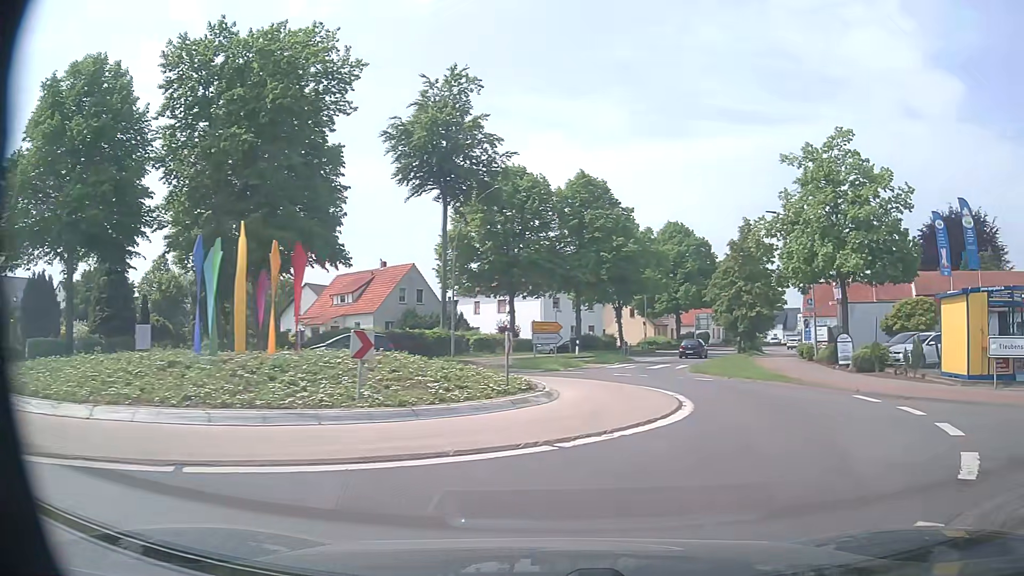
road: primary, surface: asphalt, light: Day
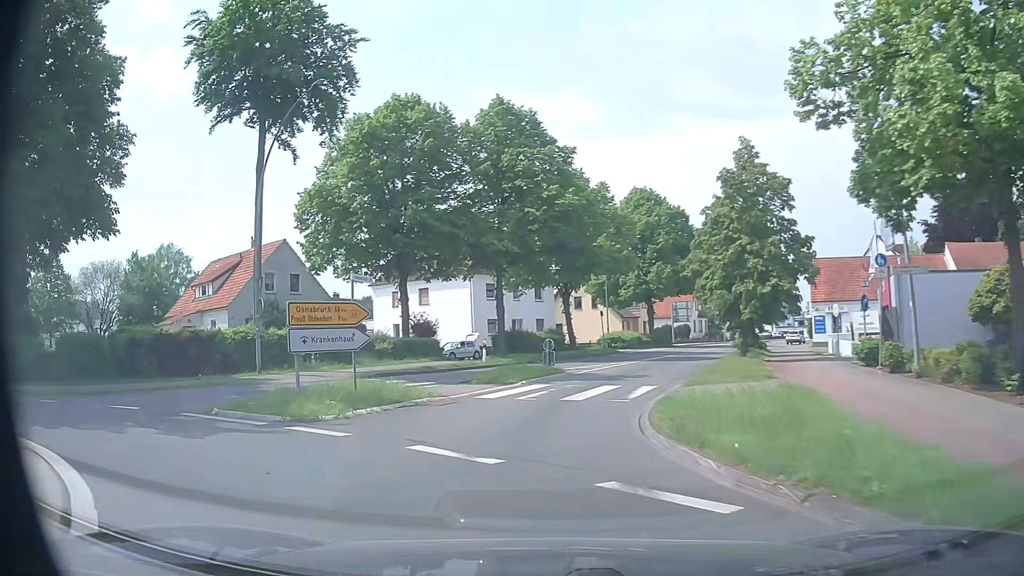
(+3.9, +17.6) m; +2°
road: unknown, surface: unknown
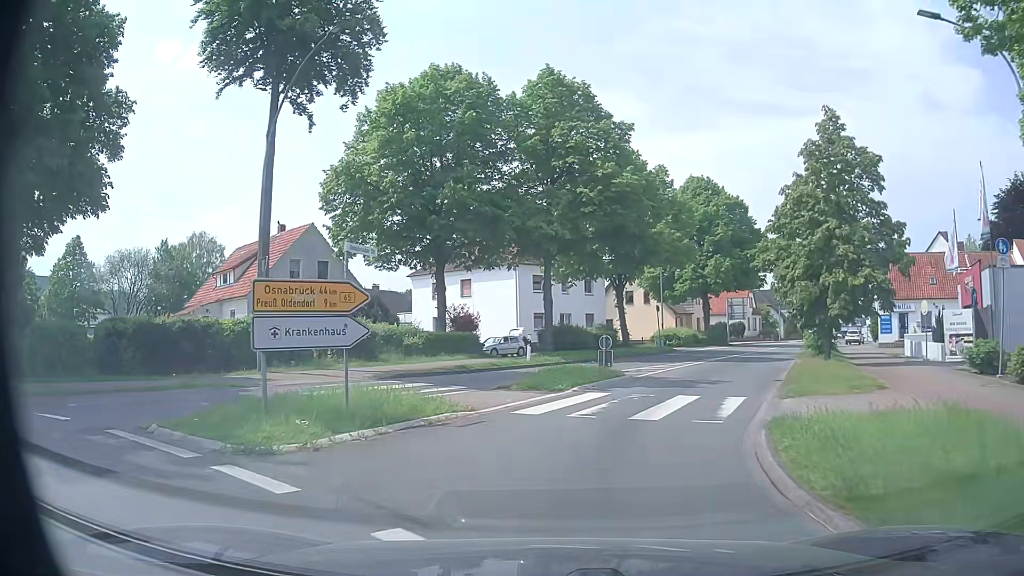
(-0.2, +4.0) m; -4°
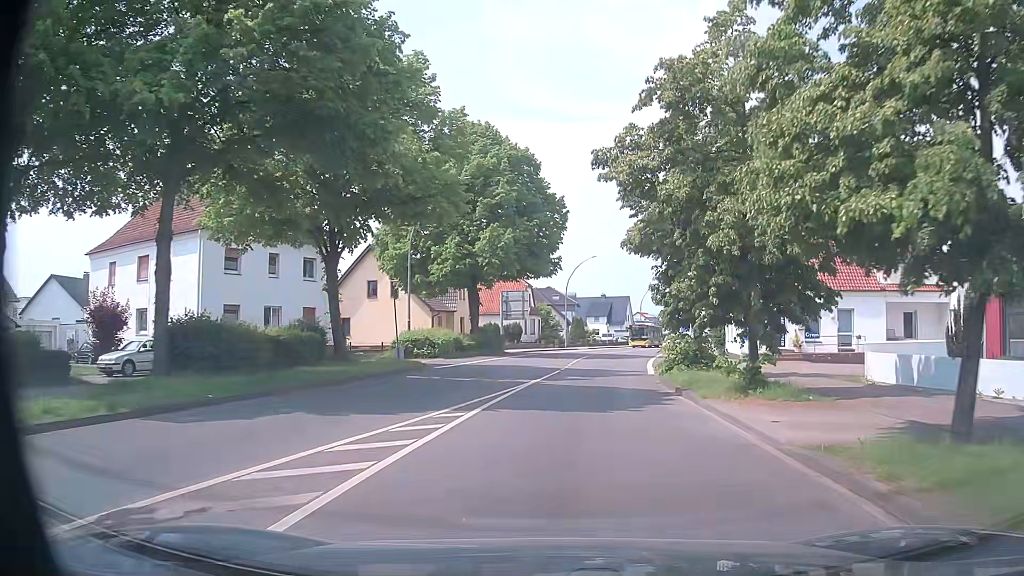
(+3.3, +18.8) m; +20°
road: primary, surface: asphalt
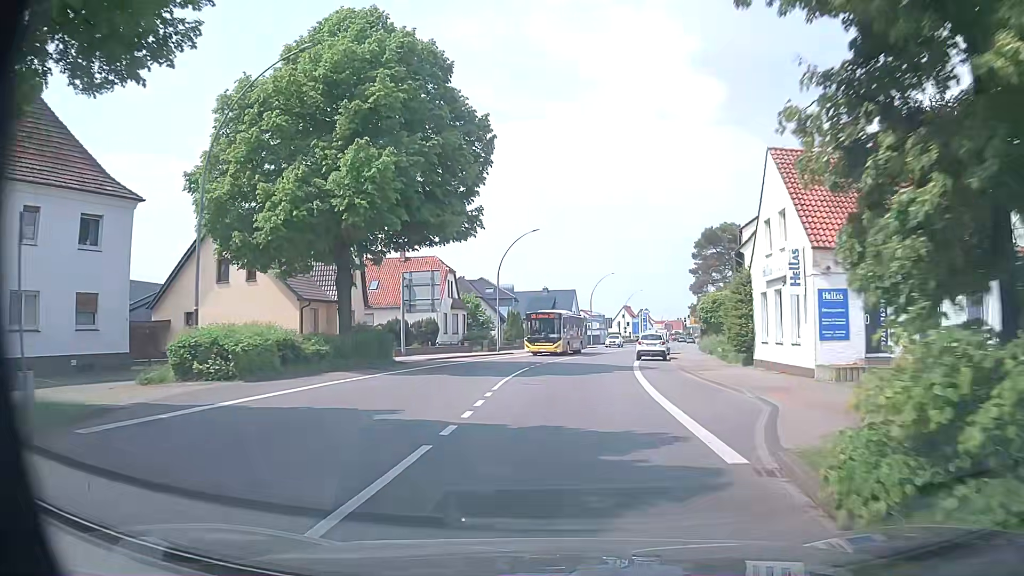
(+1.0, +18.3) m; +5°
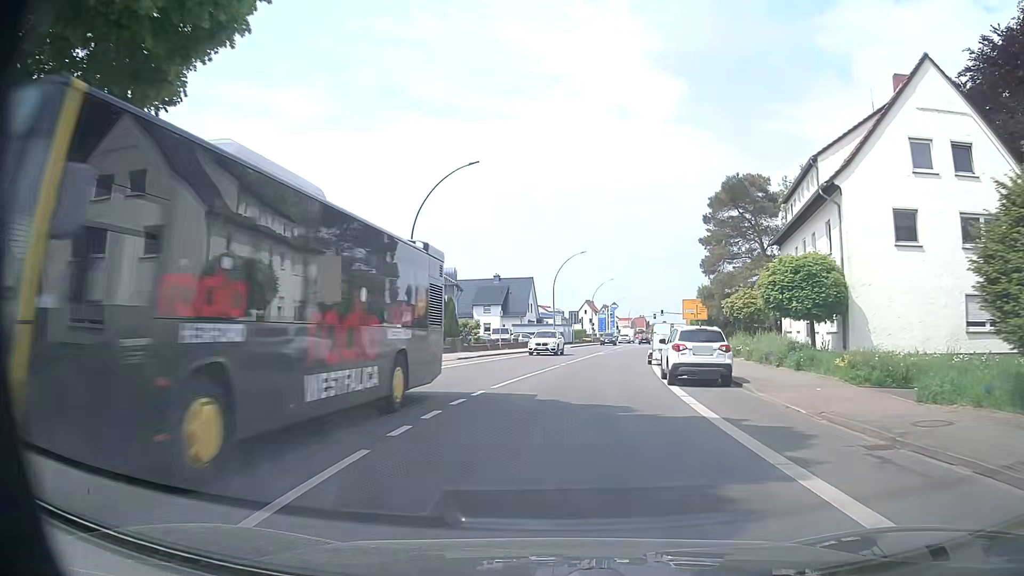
(+0.7, +21.1) m; +4°
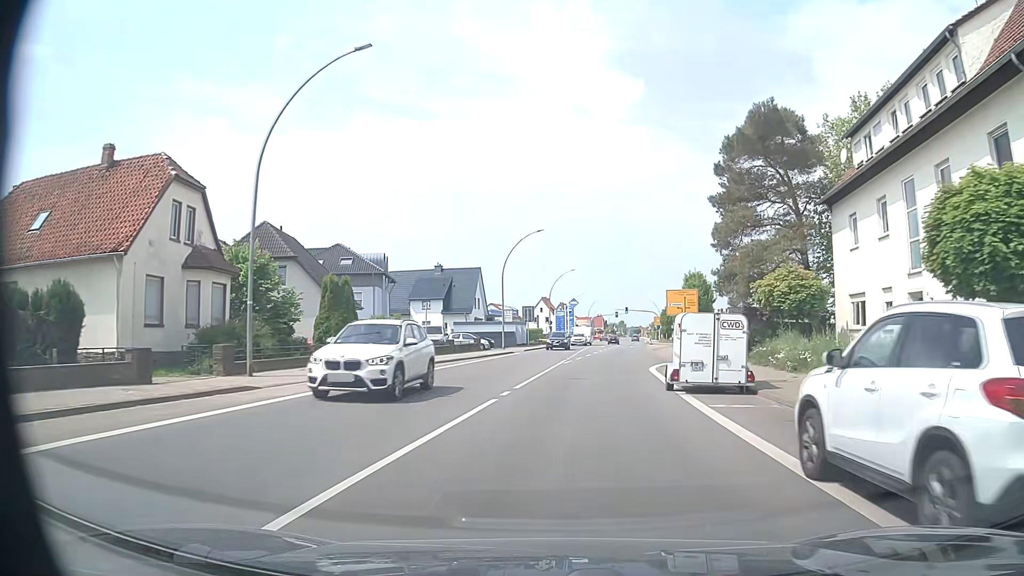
(+0.5, +14.7) m; +4°
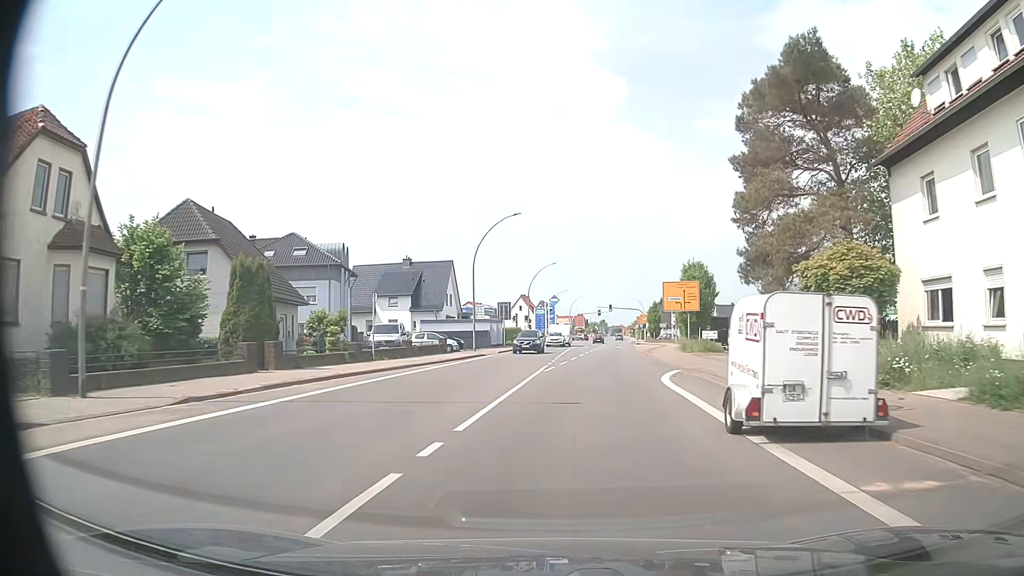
(+0.1, +7.4) m; +1°
(0, +10) (+1, +20) (+2, +30) (+3, +40) (+4, +50) (+6, +60) (+7, +70) (+8, +80) (+9, +89) (+11, +99) m
